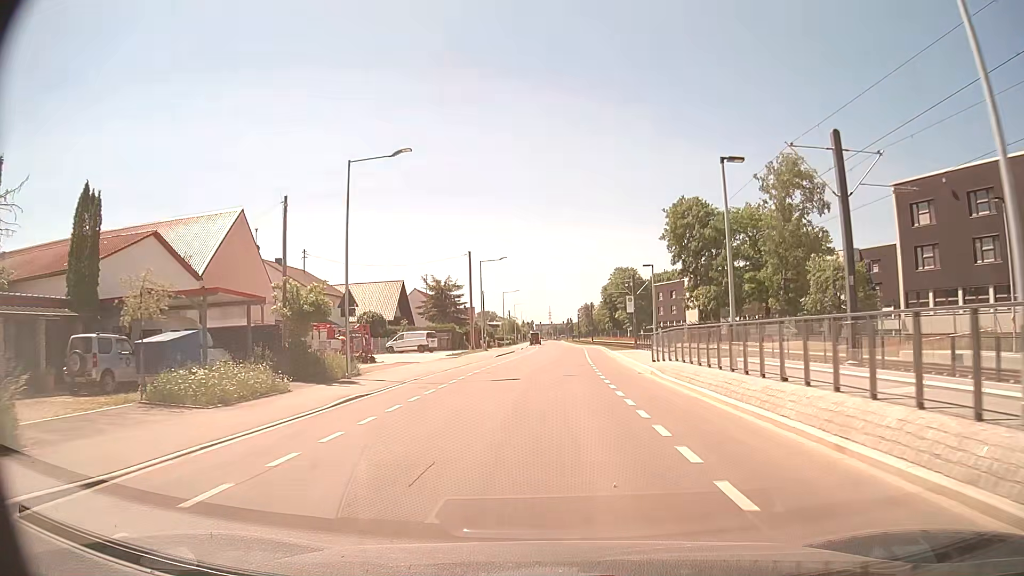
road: residential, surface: asphalt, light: Day
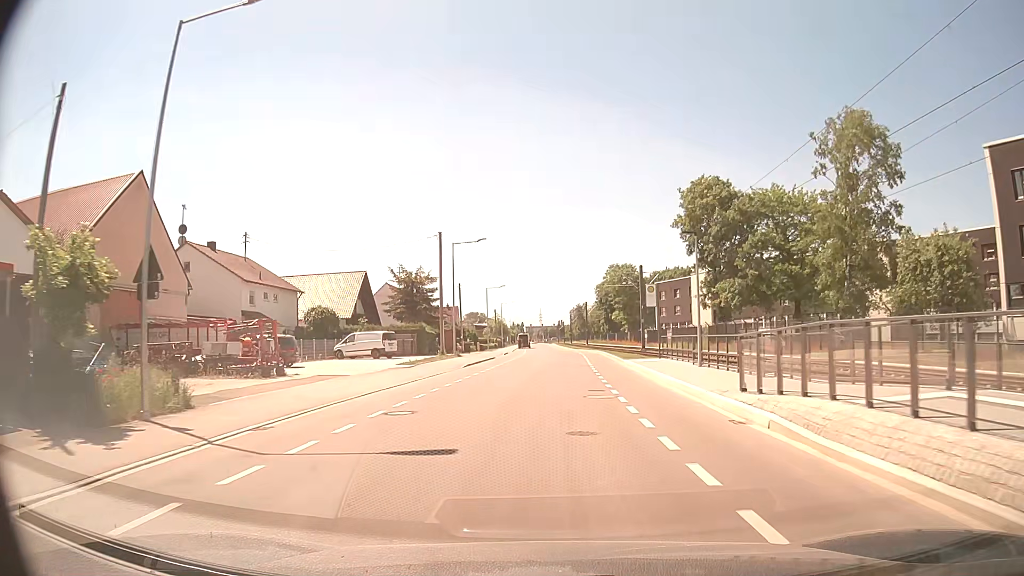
(+0.1, +13.0) m; +1°
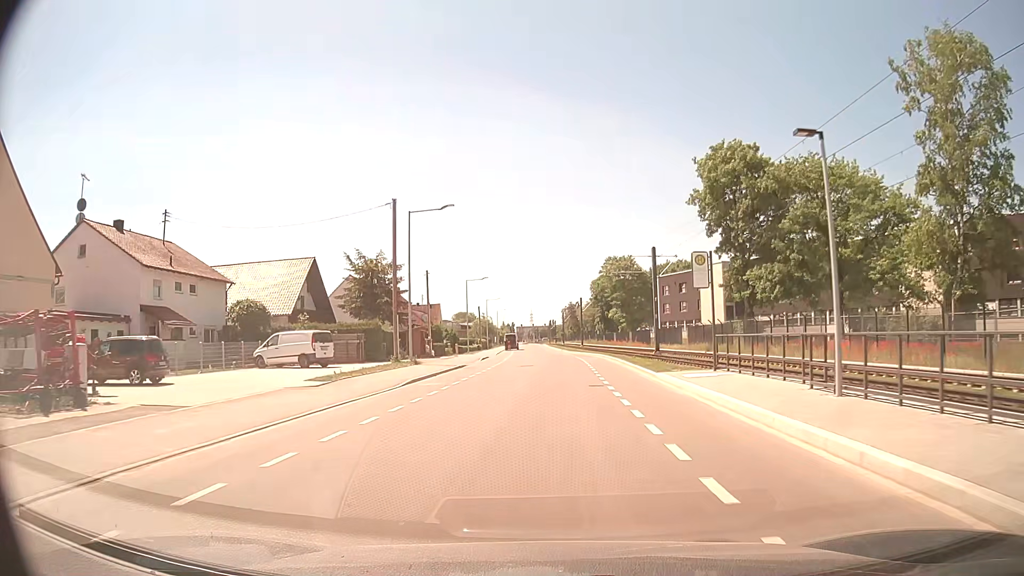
(0.0, +12.8) m; +1°
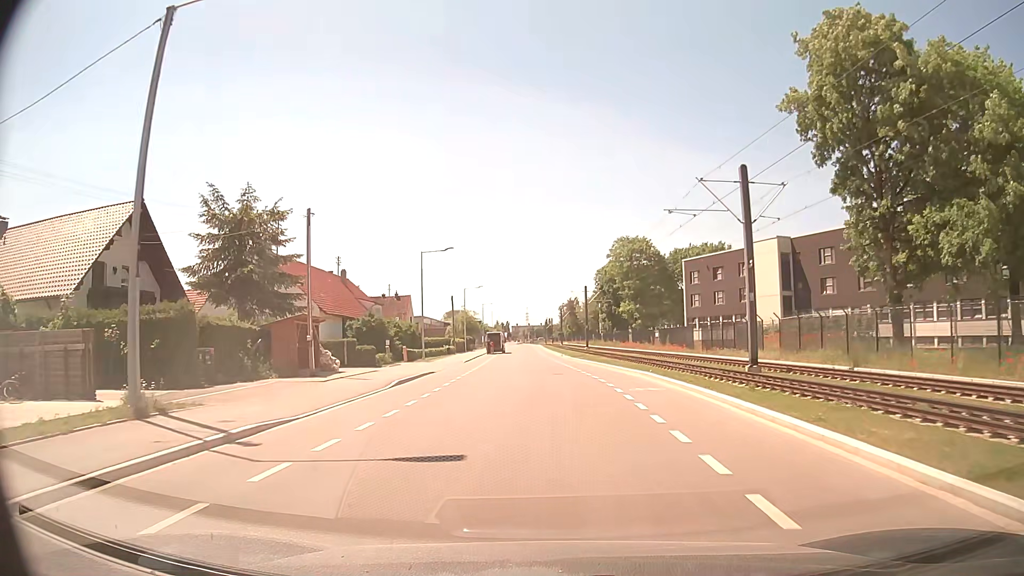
(+0.1, +24.9) m; 0°
(0, +10) (0, +20) (-1, +30) (-1, +40) (-2, +50) (-2, +60) (-3, +70) (-3, +80) (-4, +90) (-4, +100) m
